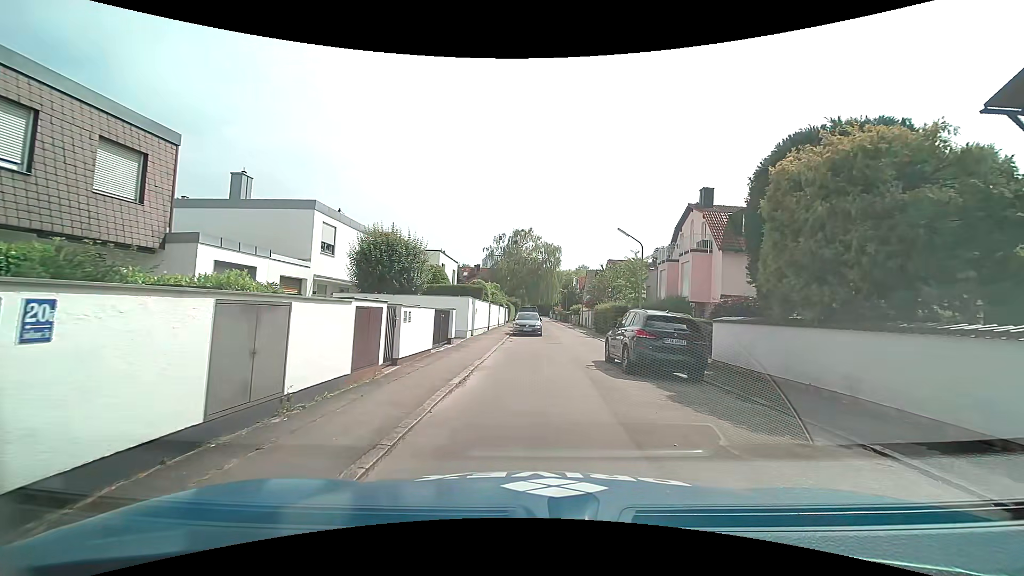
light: Day
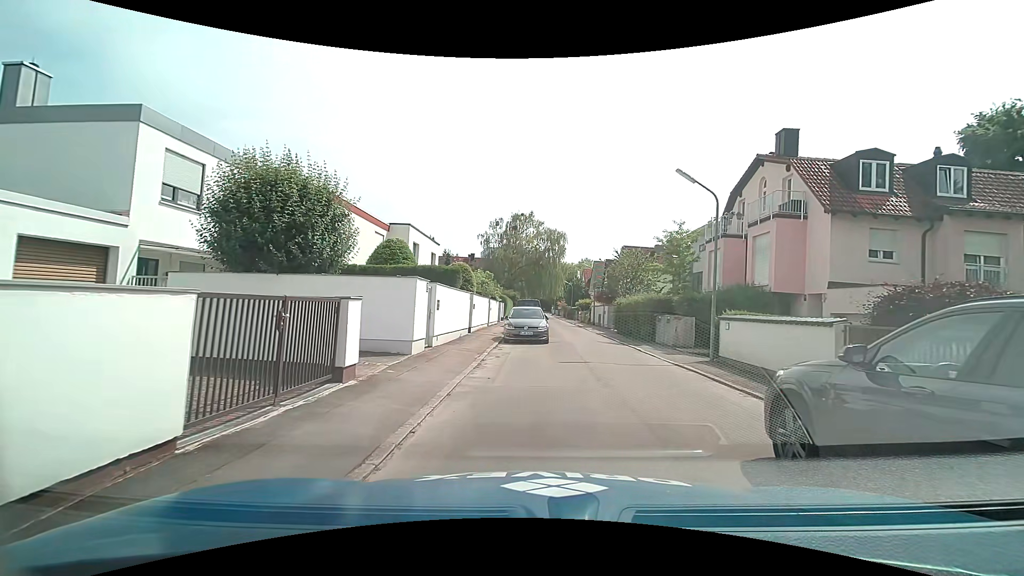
(+0.1, +10.3) m; 0°
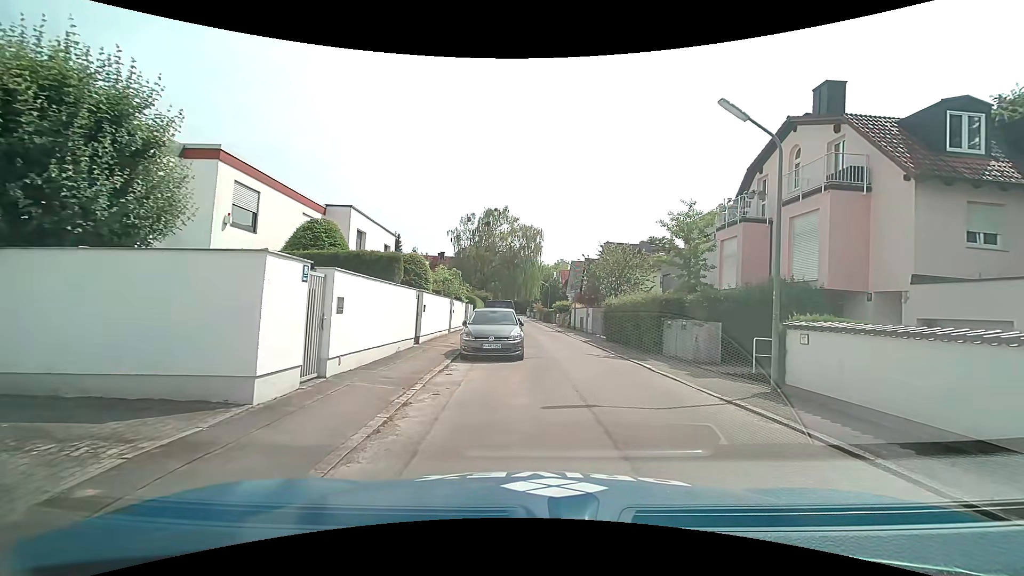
(+0.2, +5.8) m; +3°
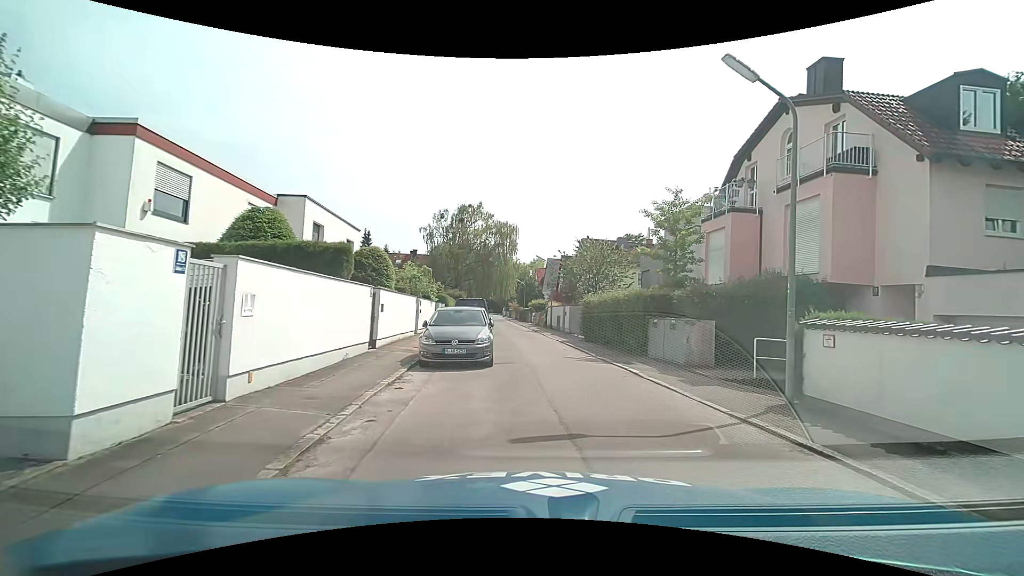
(+0.1, +1.9) m; +3°
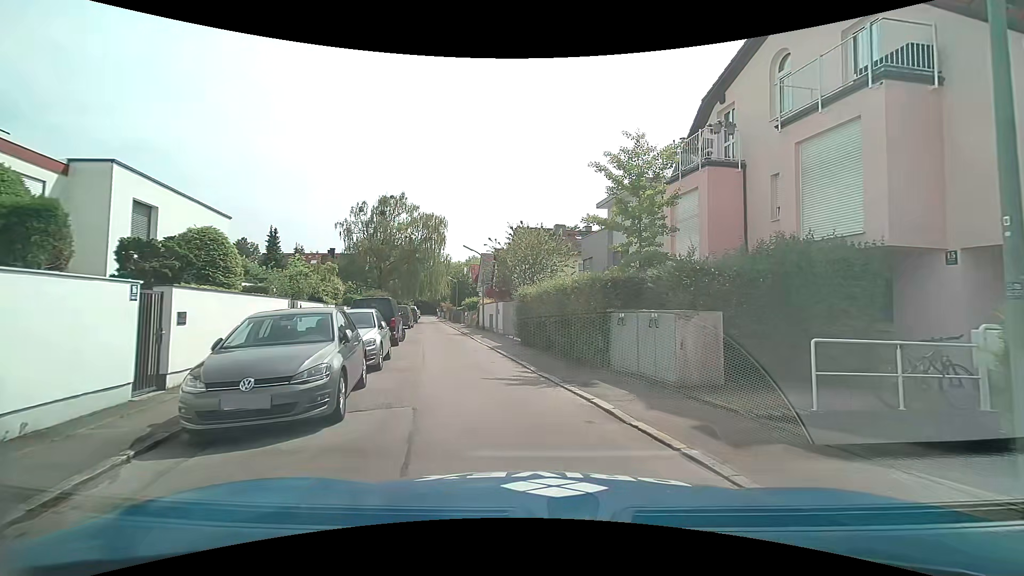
(+0.5, +5.7) m; +8°
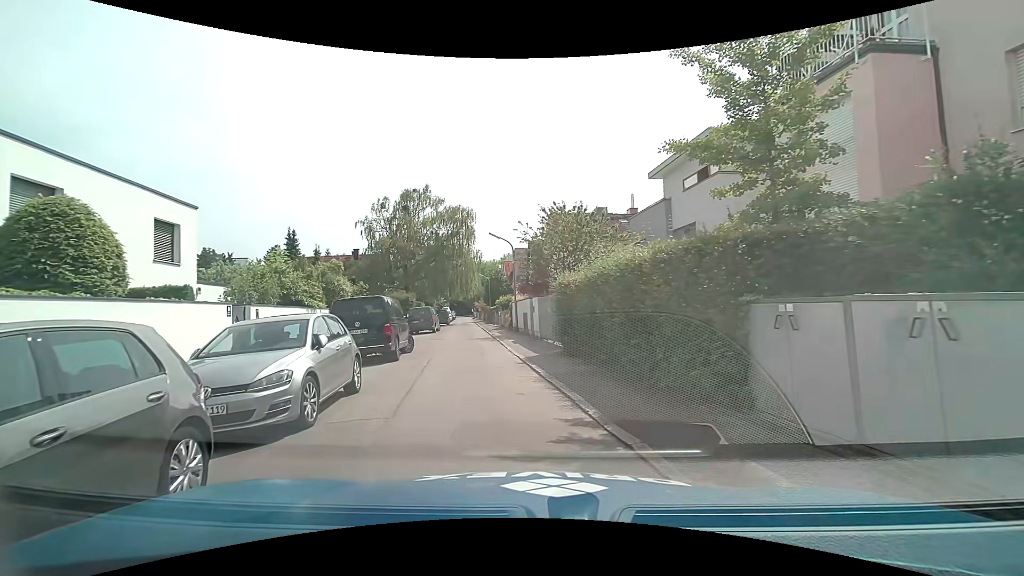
(-0.1, +5.5) m; -5°
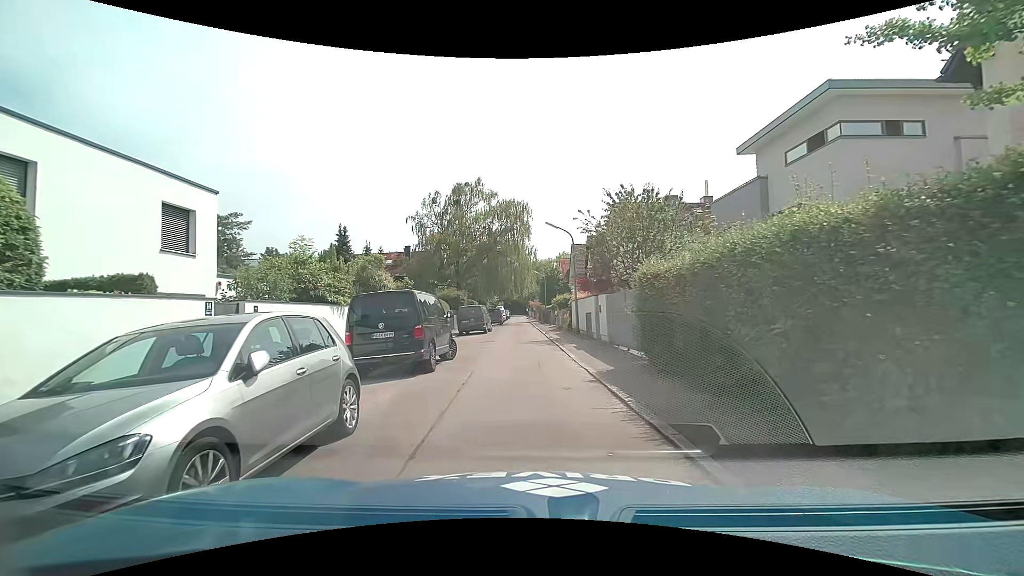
(-0.2, +3.3) m; -6°
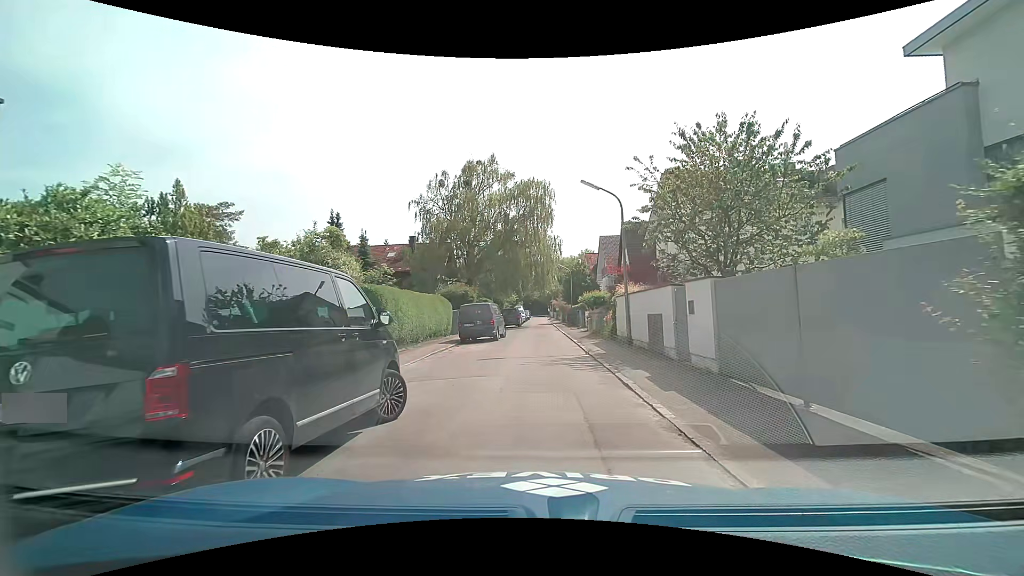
(-0.4, +8.4) m; -3°
